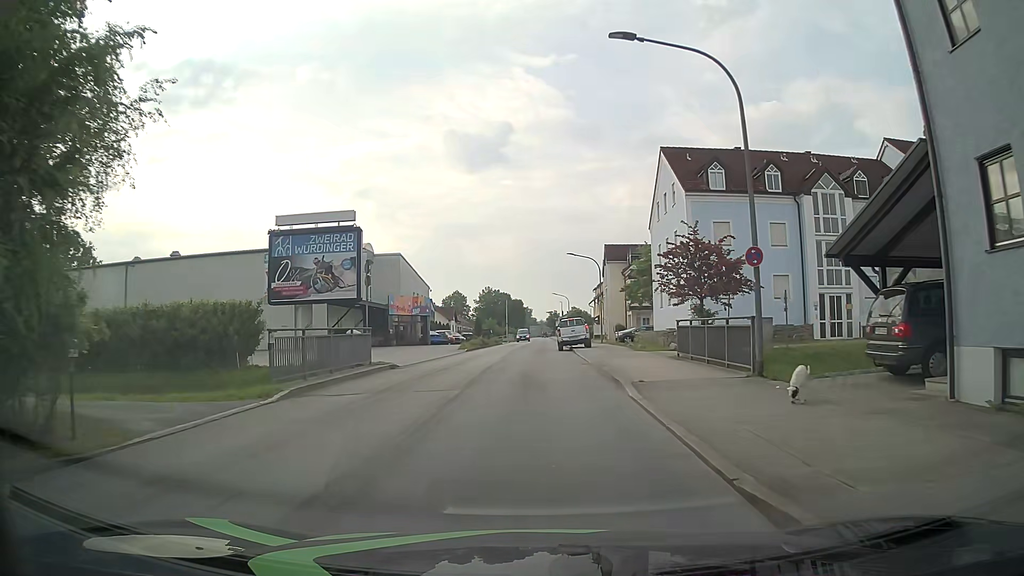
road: unclassified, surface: asphalt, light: Day
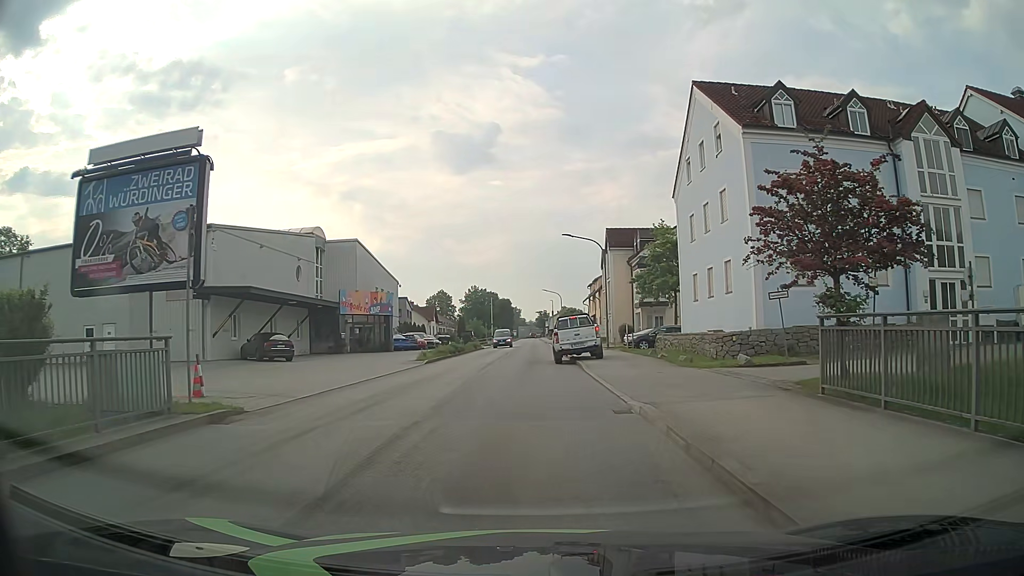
(+0.2, +11.8) m; +1°
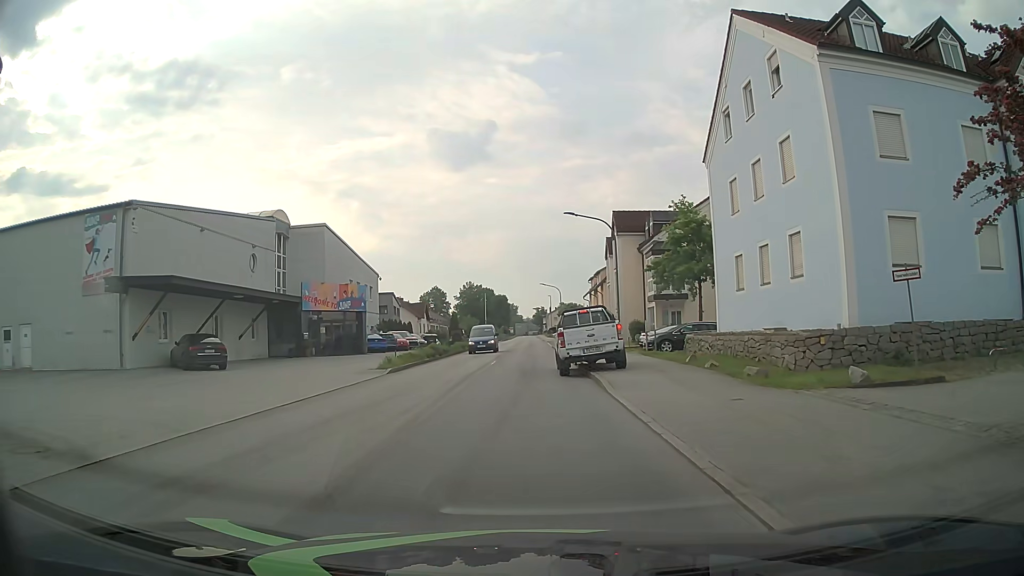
(0.0, +7.2) m; 0°
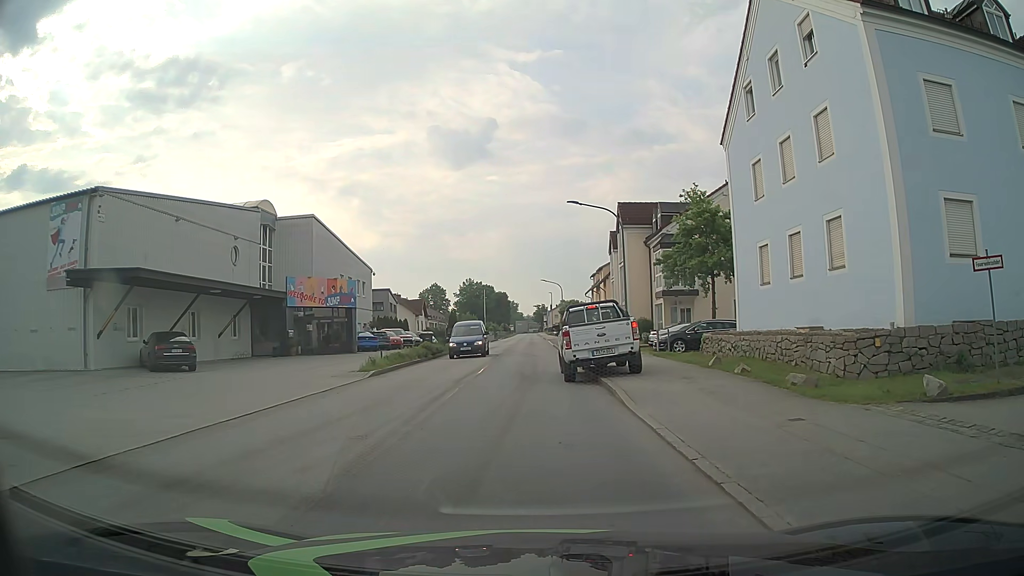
(0.0, +2.5) m; -1°
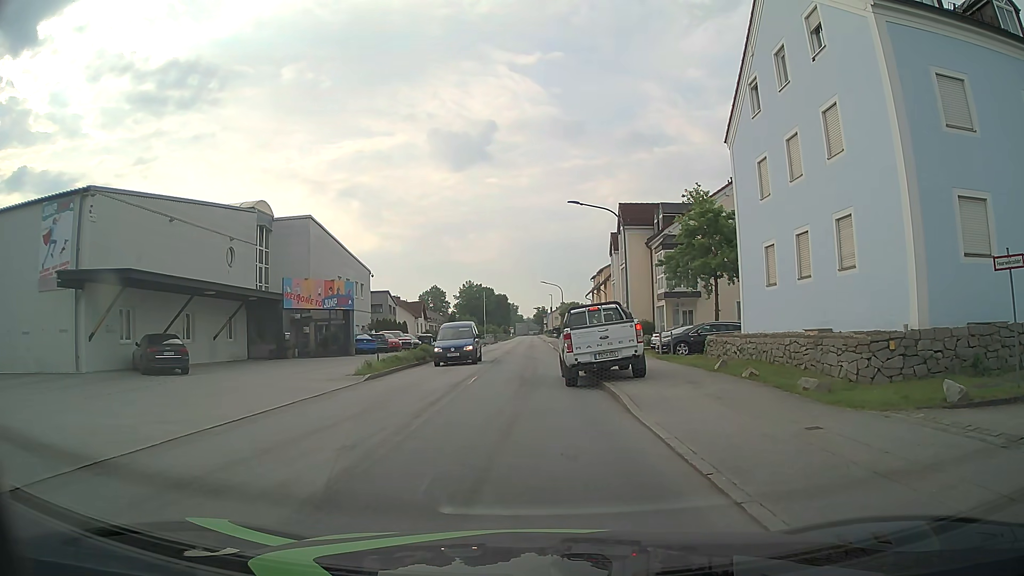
(0.0, +0.5) m; 0°
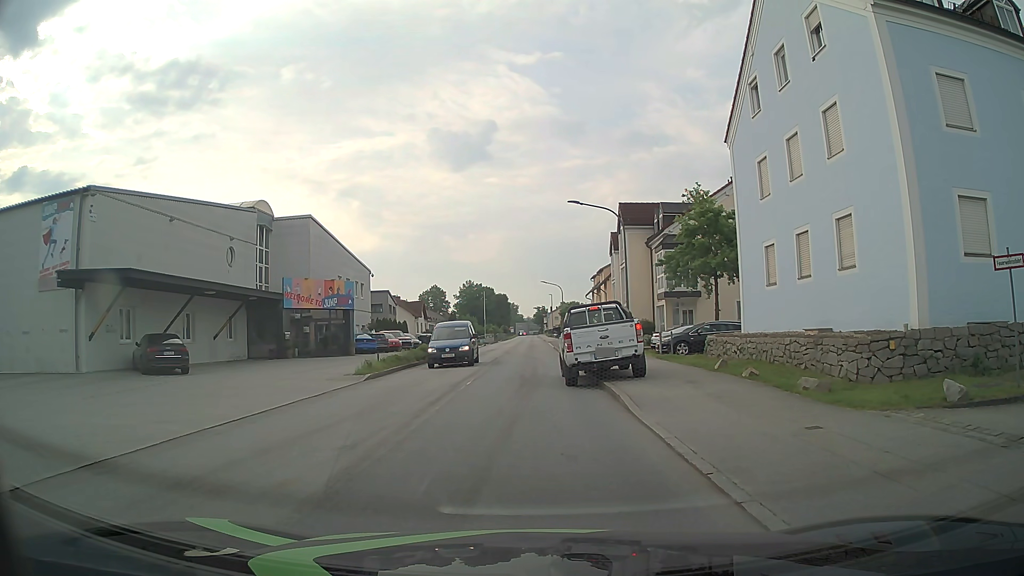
(0.0, 0.0) m; 0°
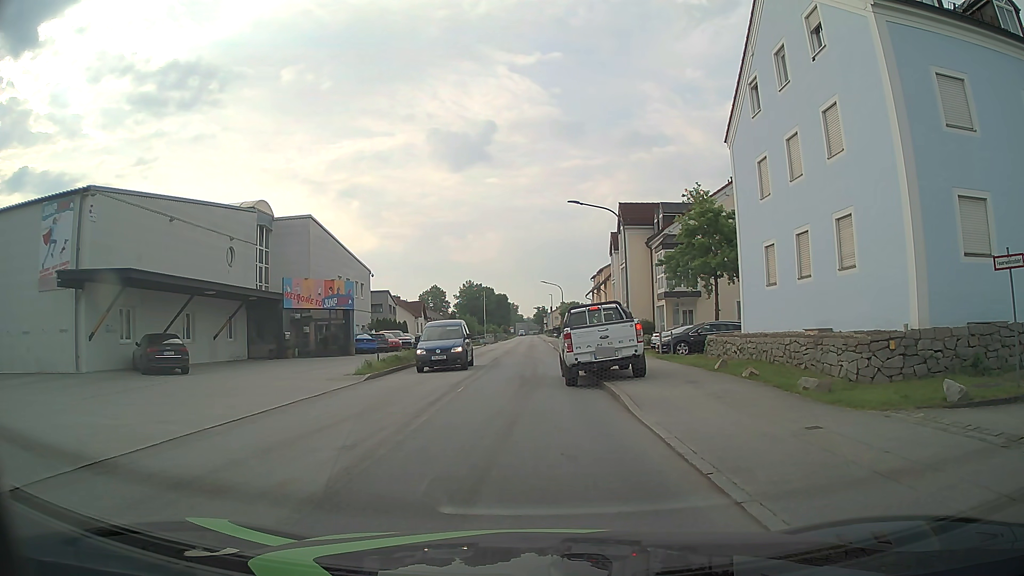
(0.0, 0.0) m; 0°
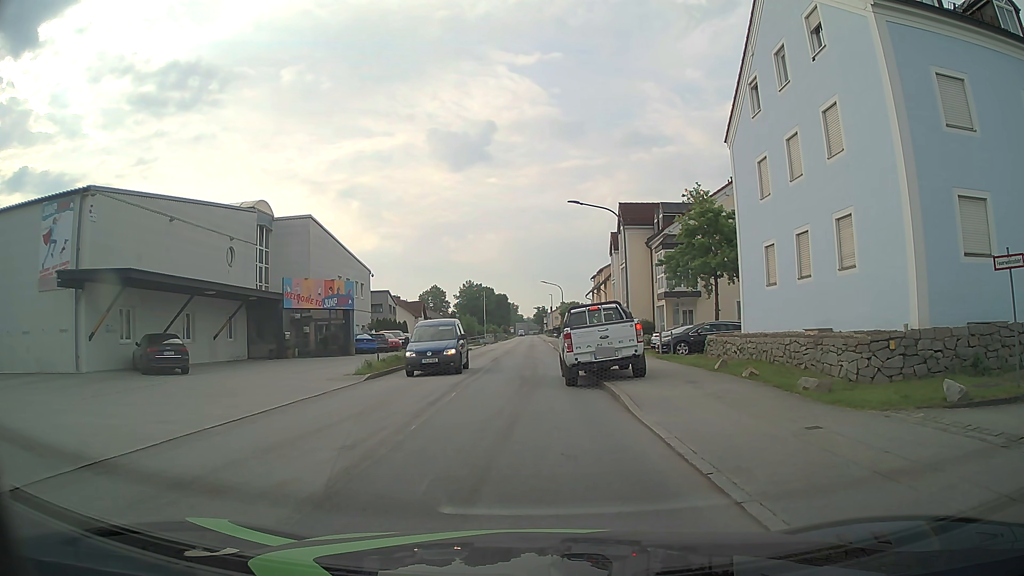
(0.0, 0.0) m; 0°
